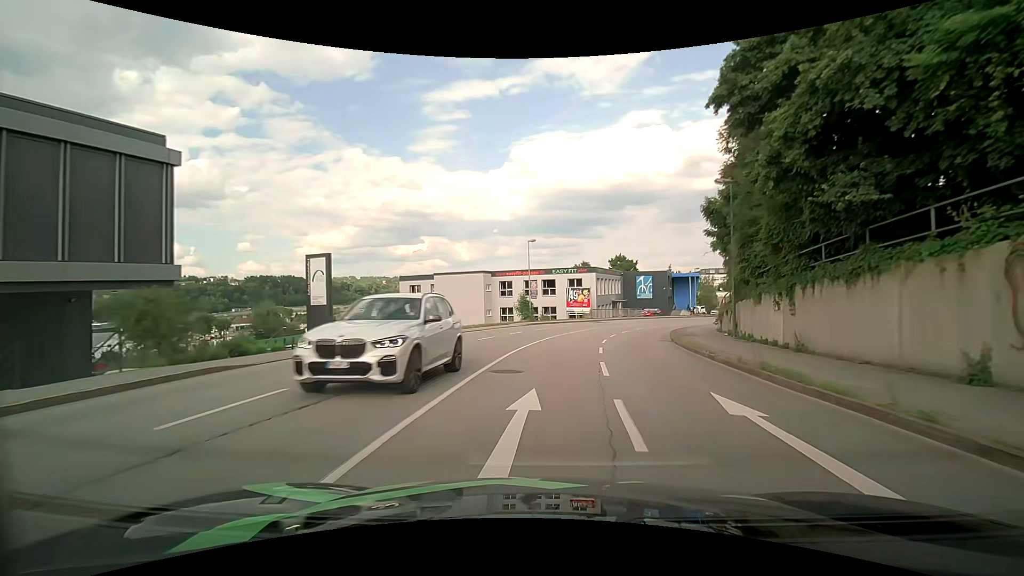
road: tertiary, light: Day
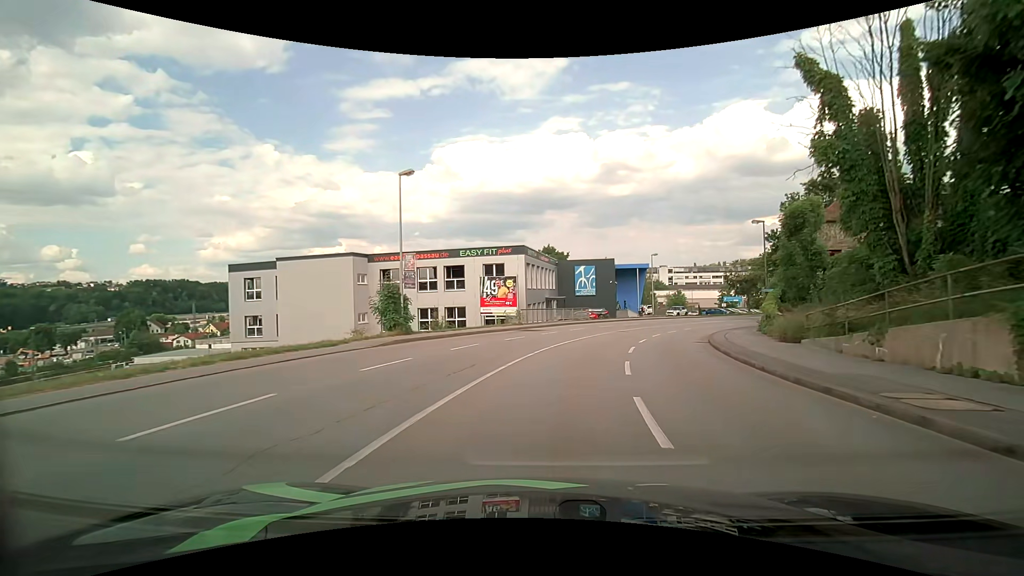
(+1.6, +23.8) m; +8°
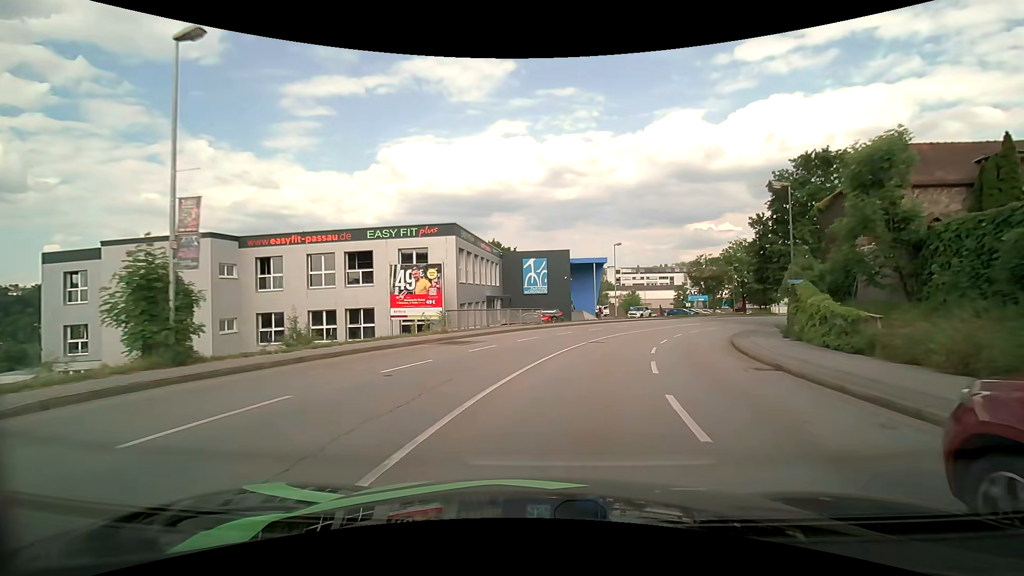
(+0.6, +11.9) m; +6°
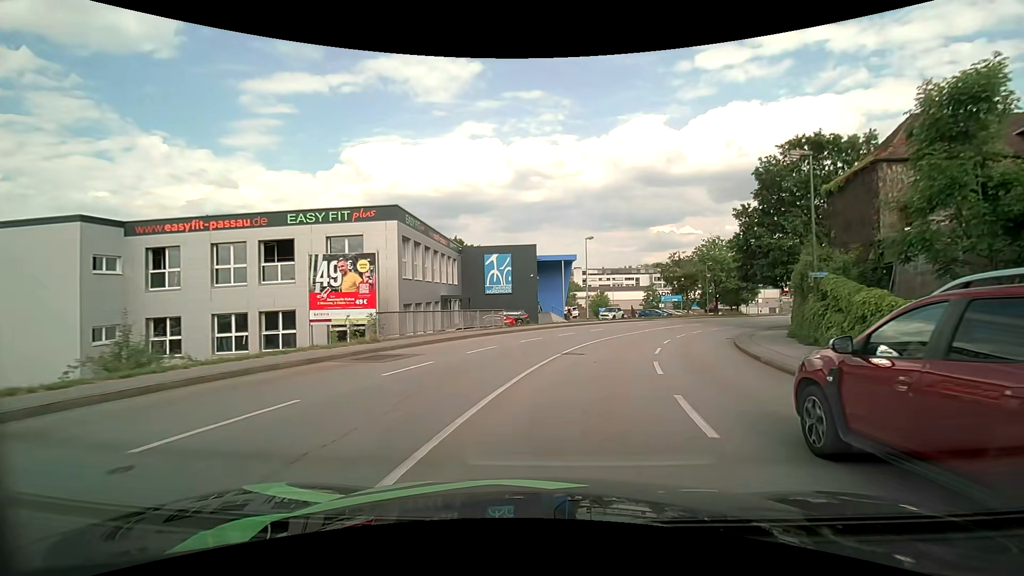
(+0.2, +5.8) m; +4°
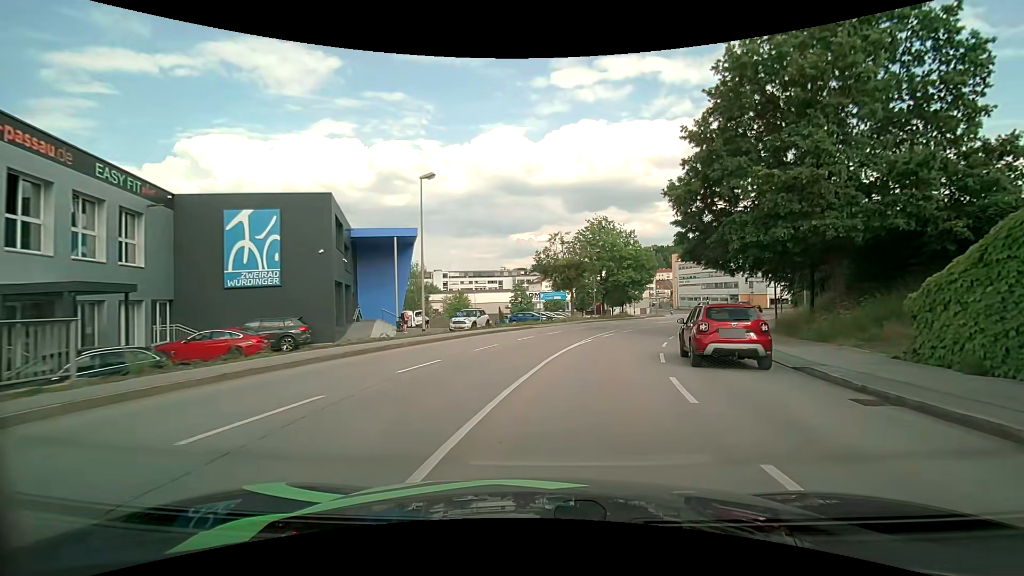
(+3.0, +22.2) m; +15°
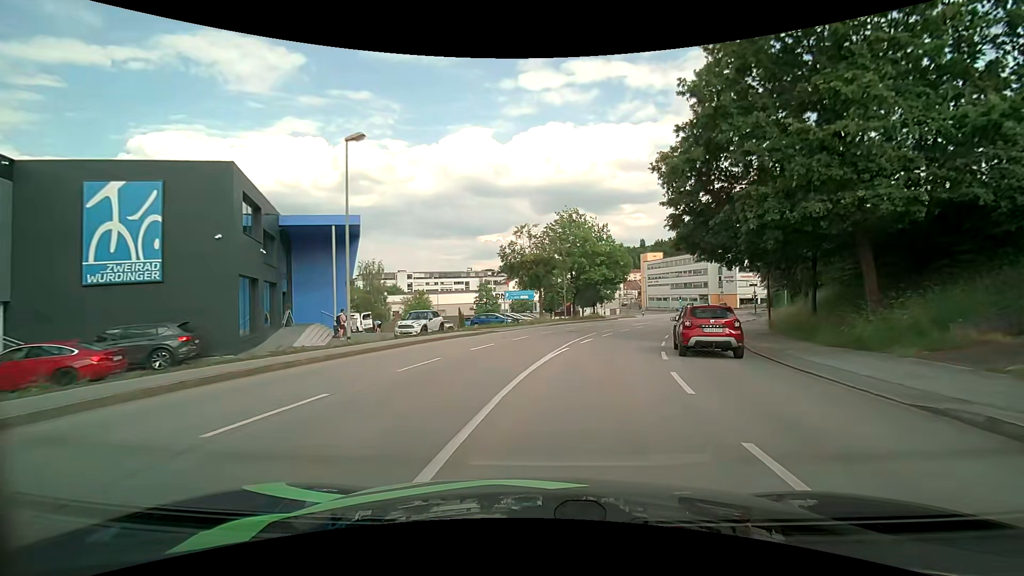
(+0.2, +5.4) m; +4°
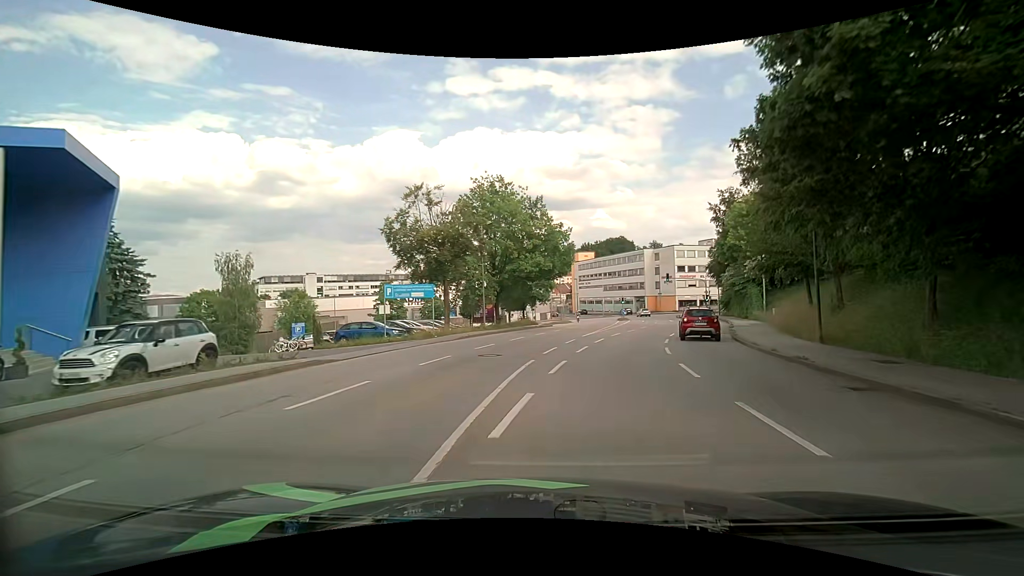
(+1.2, +15.5) m; +8°
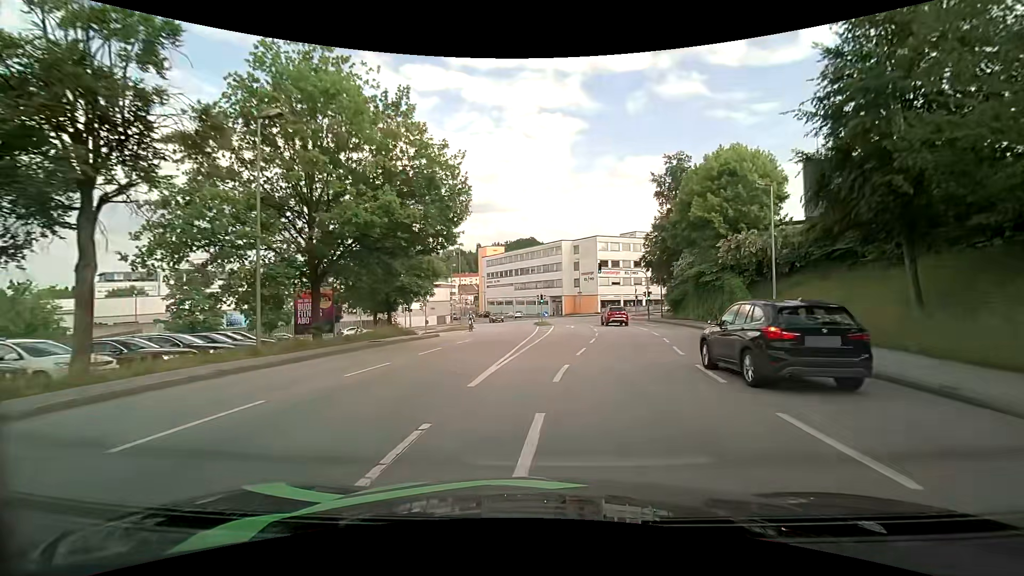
(+1.8, +19.4) m; +10°
(0, +10) (+1, +20) (+2, +30) (+3, +40) (+3, +50) (+2, +60) (-1, +69) (-9, +74) (-18, +70) (-27, +65) m
